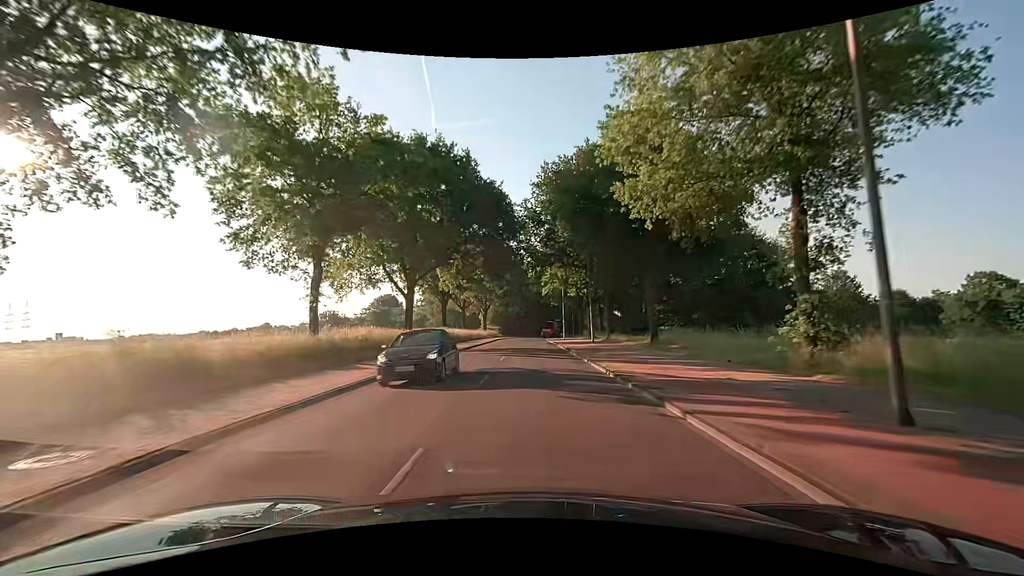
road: secondary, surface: asphalt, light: Day
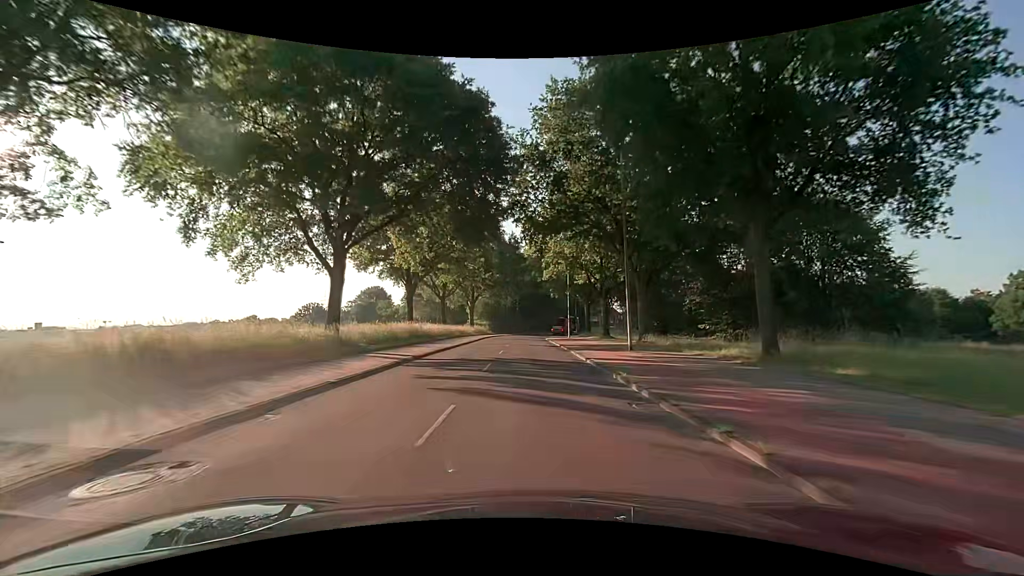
(+0.3, +15.6) m; +1°
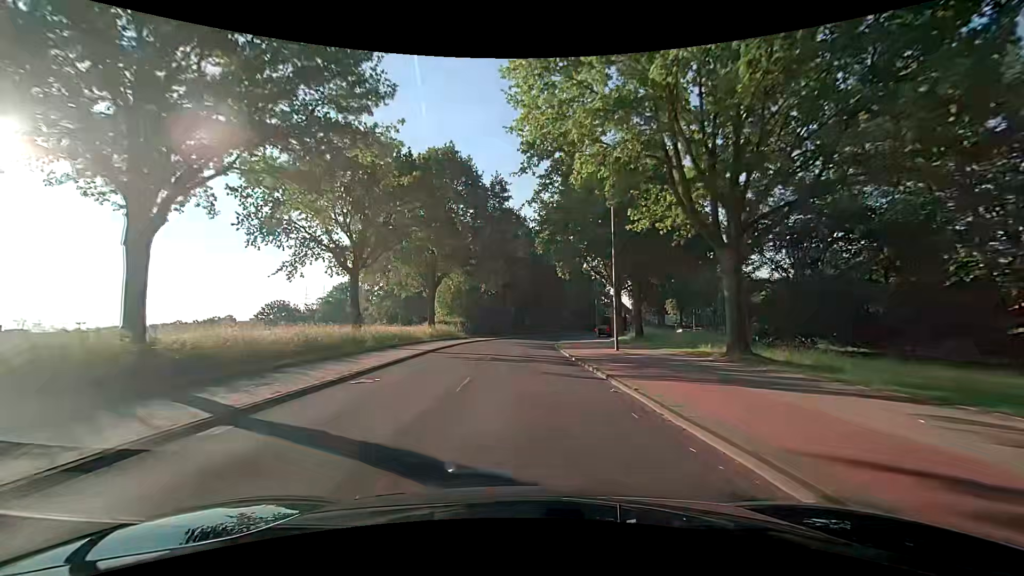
(+0.2, +31.3) m; +1°
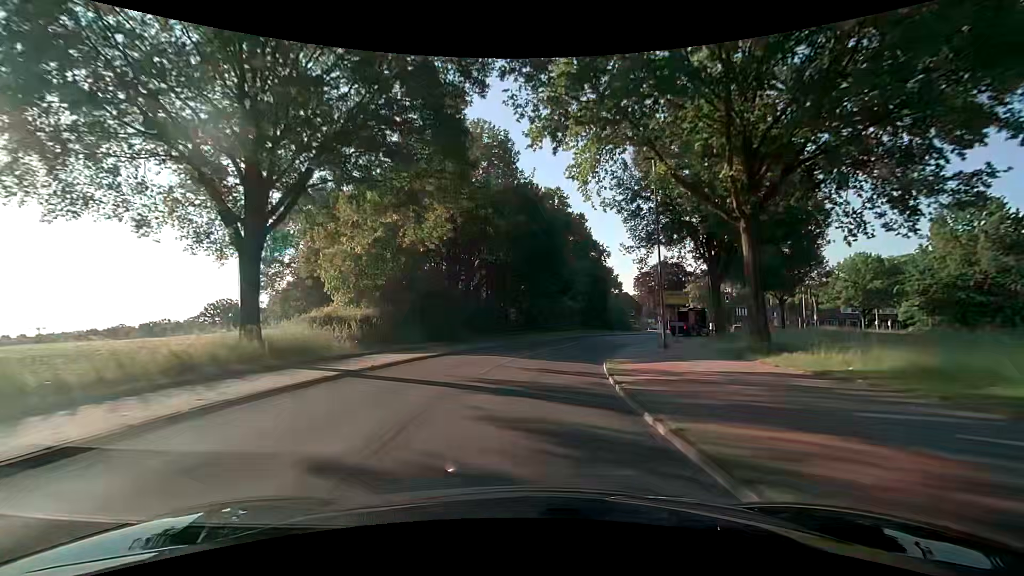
(+0.3, +31.3) m; +1°
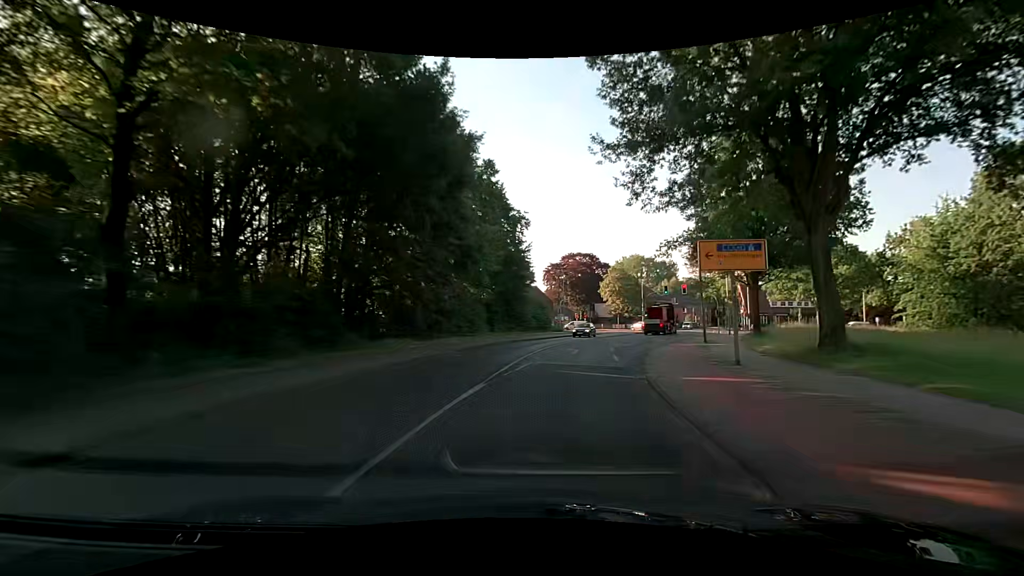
(+1.6, +23.2) m; +11°
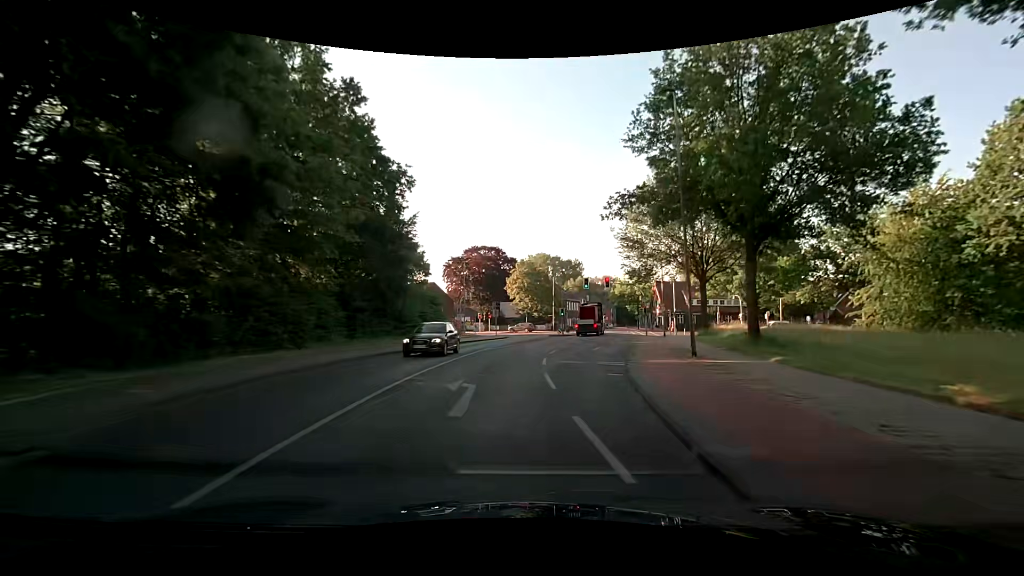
(+1.4, +14.7) m; +11°
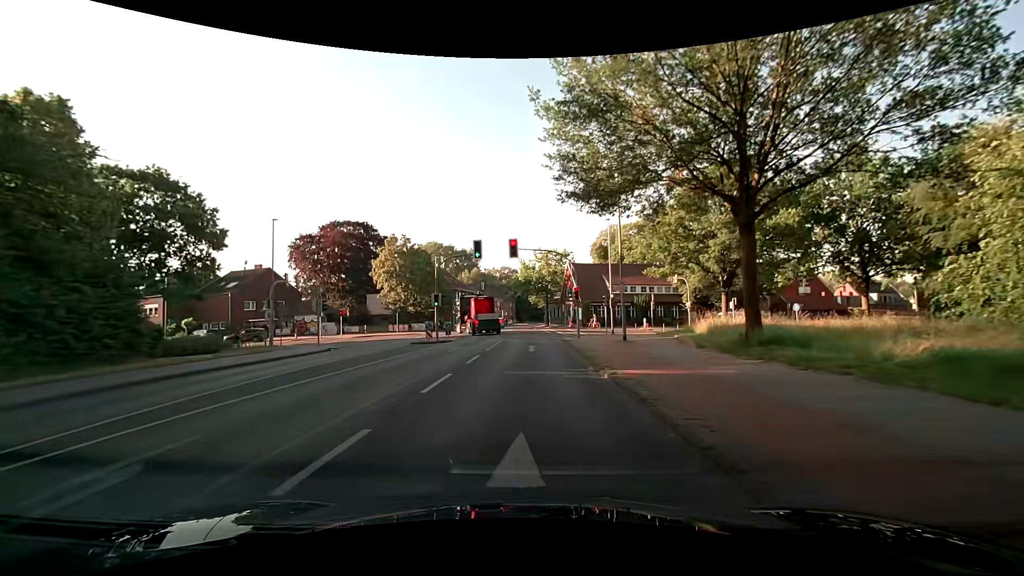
(+3.3, +25.0) m; +11°
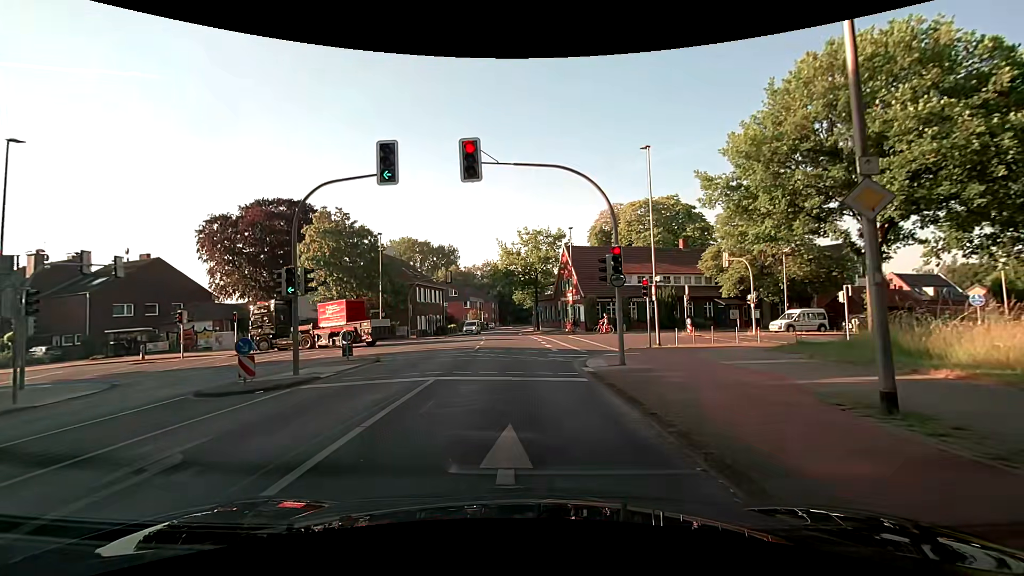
(+0.7, +18.9) m; +2°
(0, +10) (0, +20) (0, +30) (-1, +40) (-1, +50) (-2, +60) (-2, +70) (-2, +80) (-1, +90) (0, +100) m
